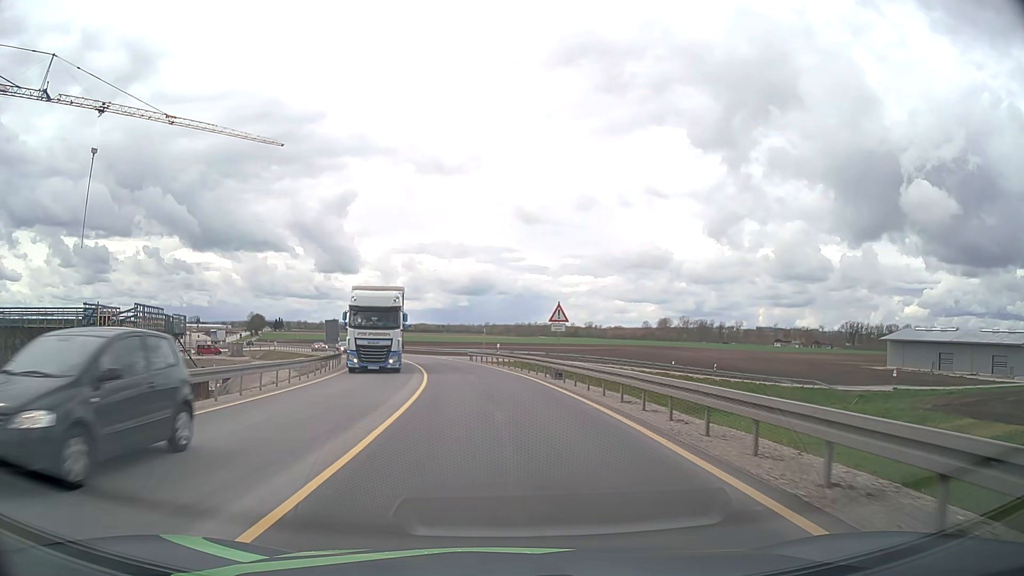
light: Day
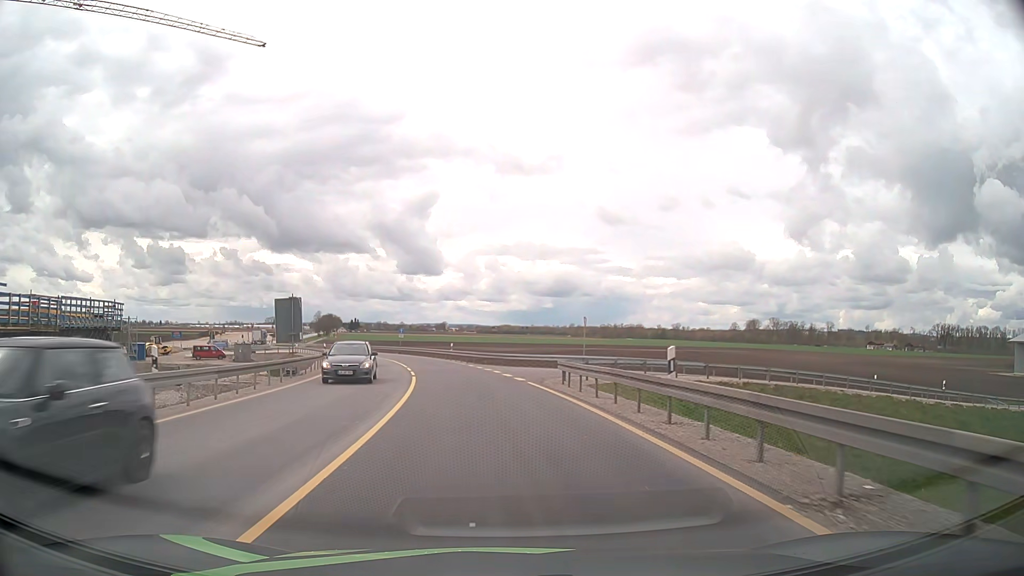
(-1.7, +30.2) m; -7°
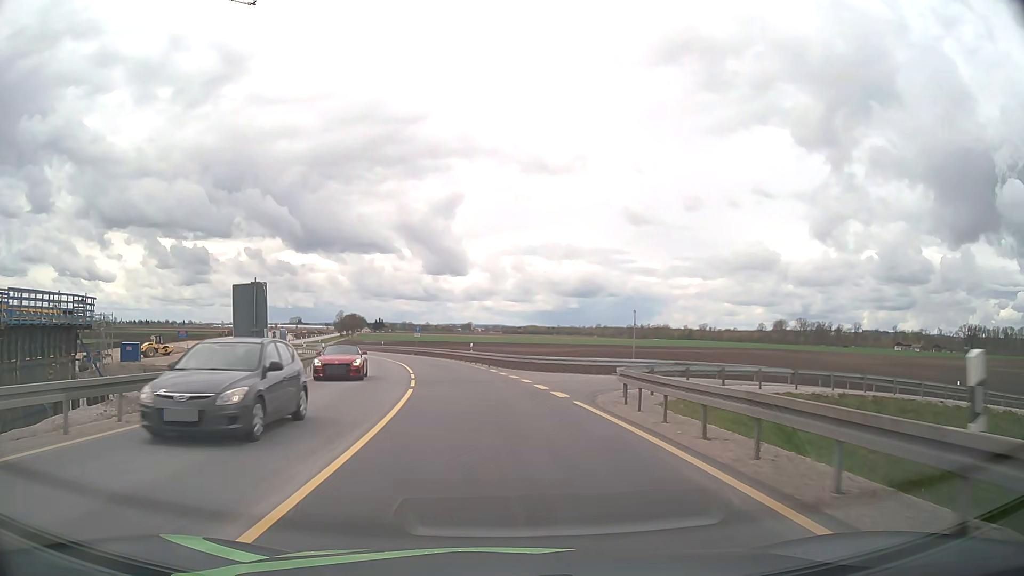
(-0.2, +7.8) m; -3°
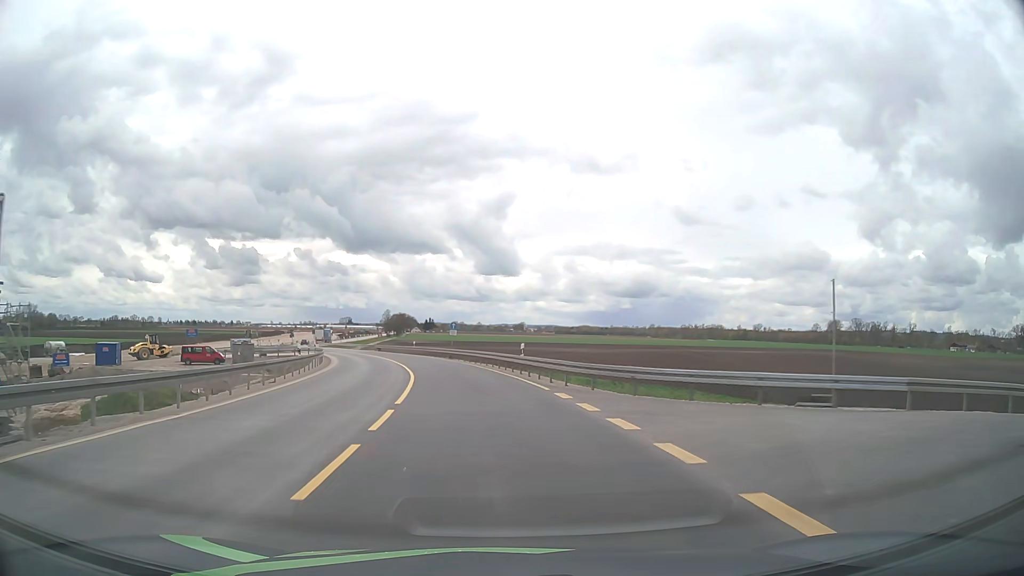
(-0.6, +15.7) m; -4°
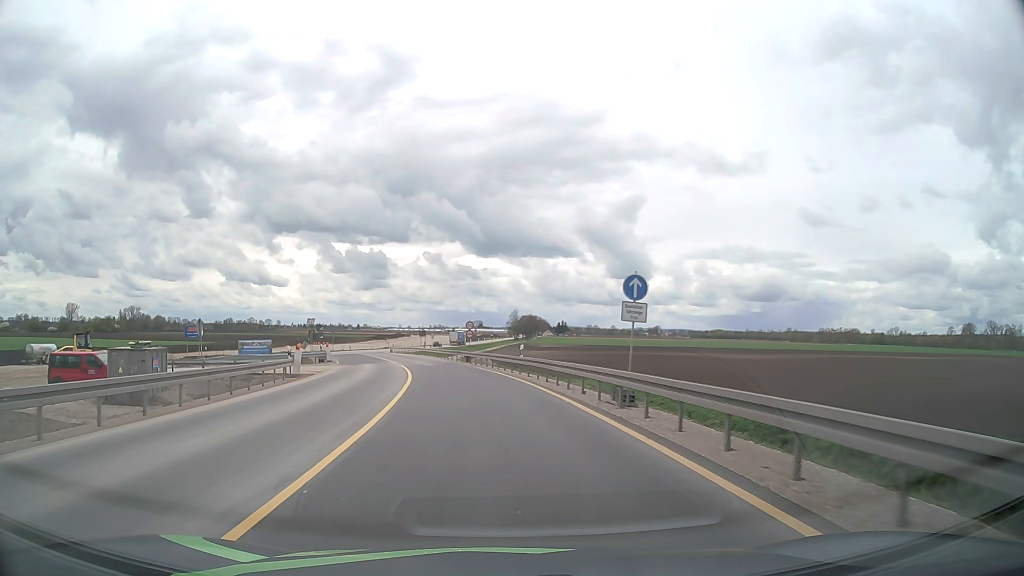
(-3.8, +38.7) m; -11°
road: unclassified
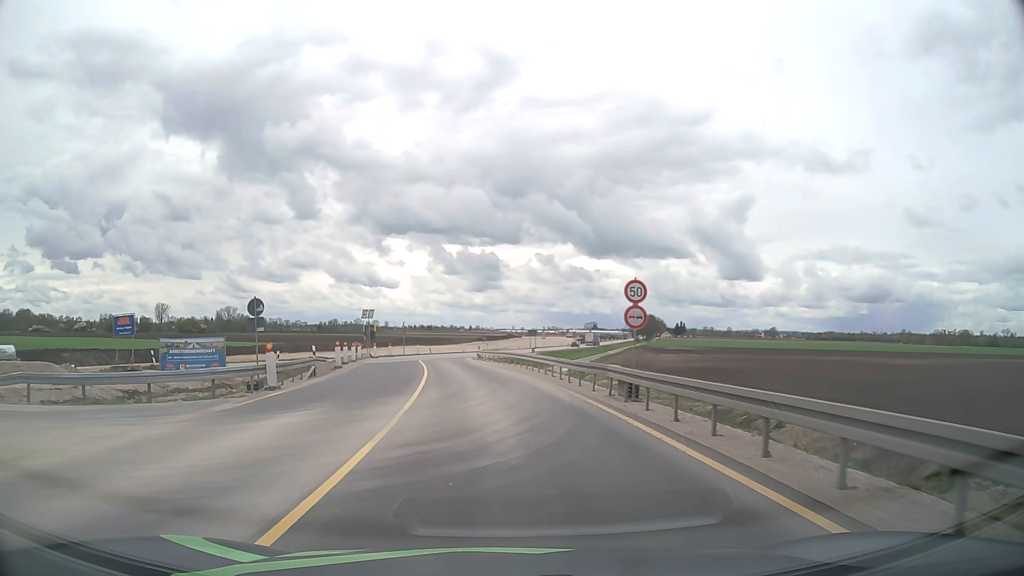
(-2.8, +32.1) m; -10°
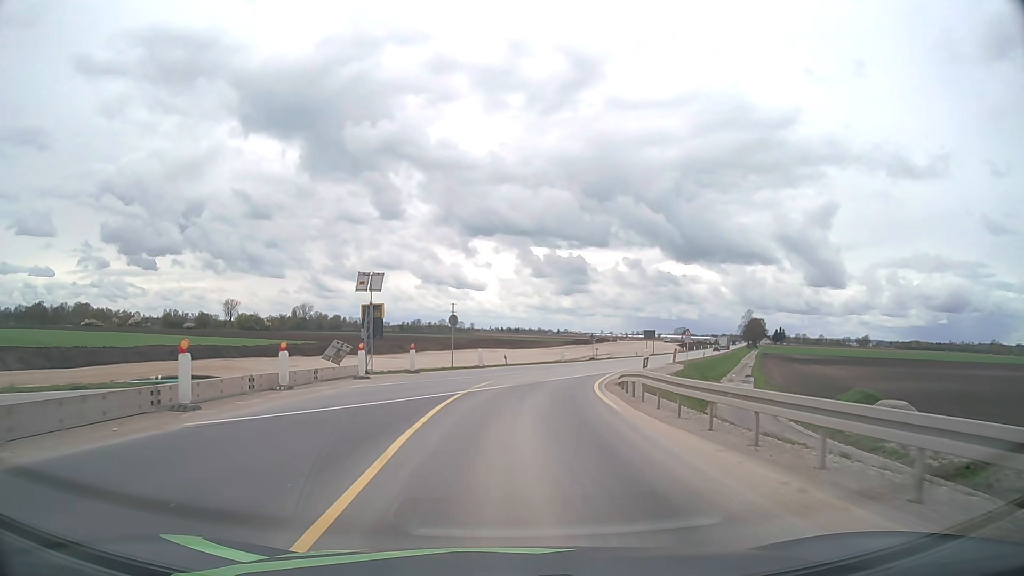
(-3.4, +40.3) m; -7°
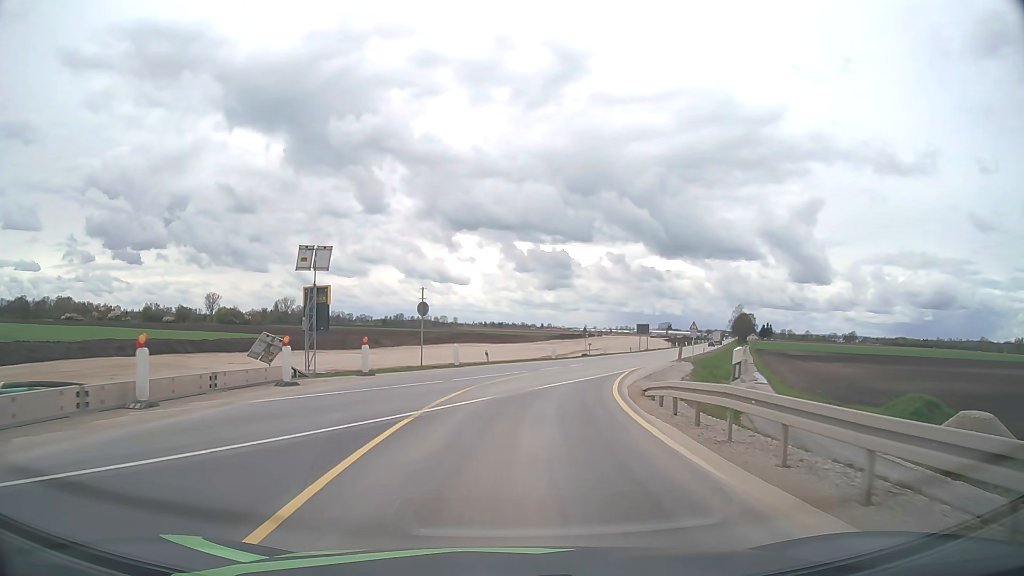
(+0.1, +8.0) m; +1°
(0, +10) (+1, +20) (+3, +30) (+6, +39) (+9, +49) (+12, +58) (+16, +68) (+19, +77) (+23, +86) (+26, +96) m
